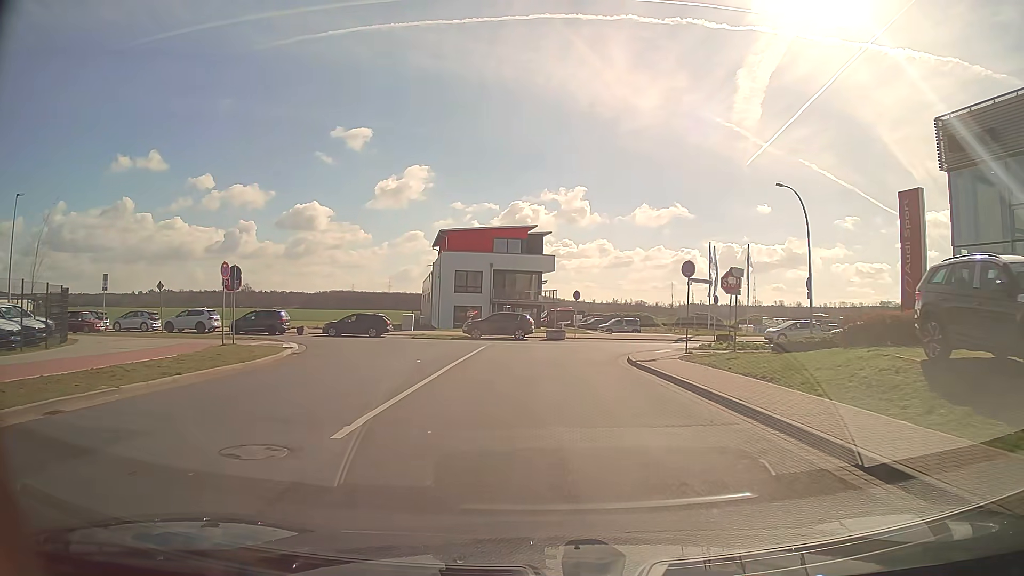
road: tertiary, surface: asphalt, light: Day
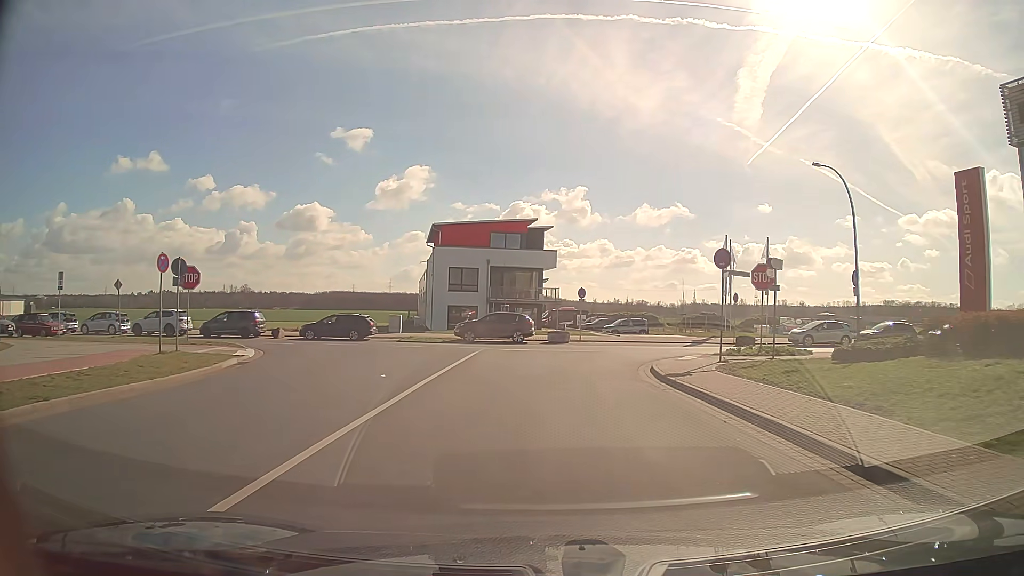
(0.0, +4.4) m; 0°
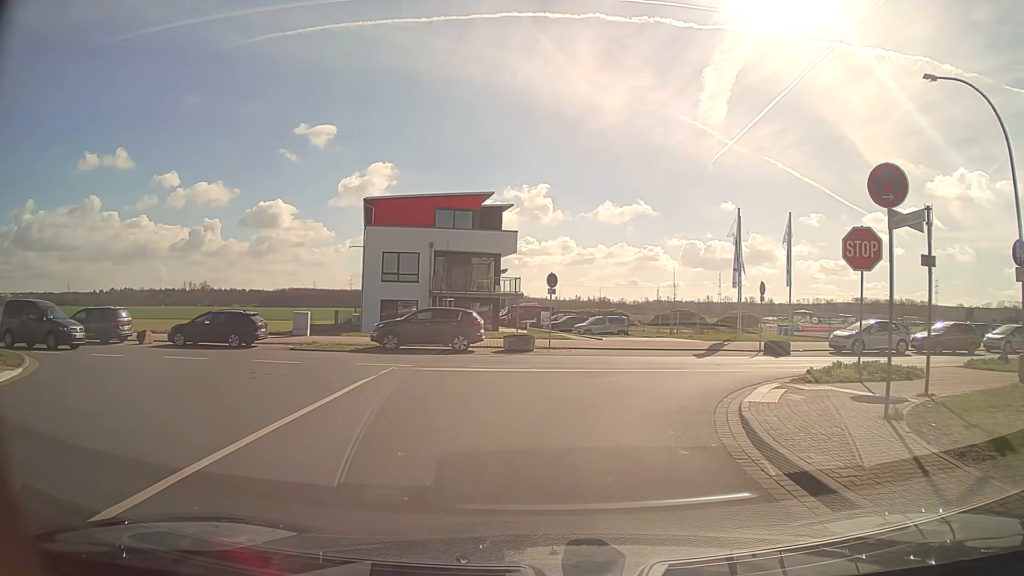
(0.0, +11.2) m; +3°
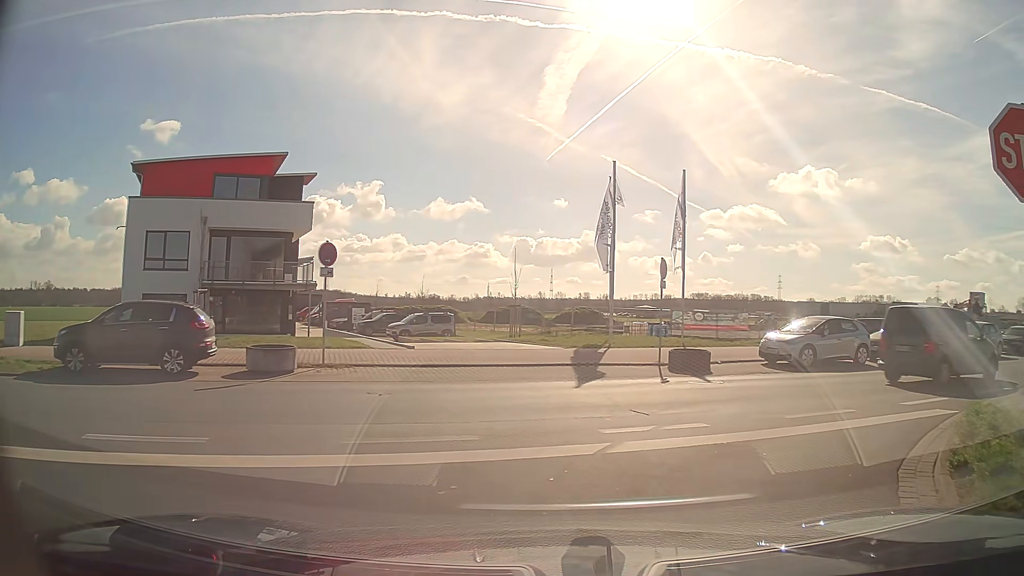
(+1.0, +10.6) m; +14°
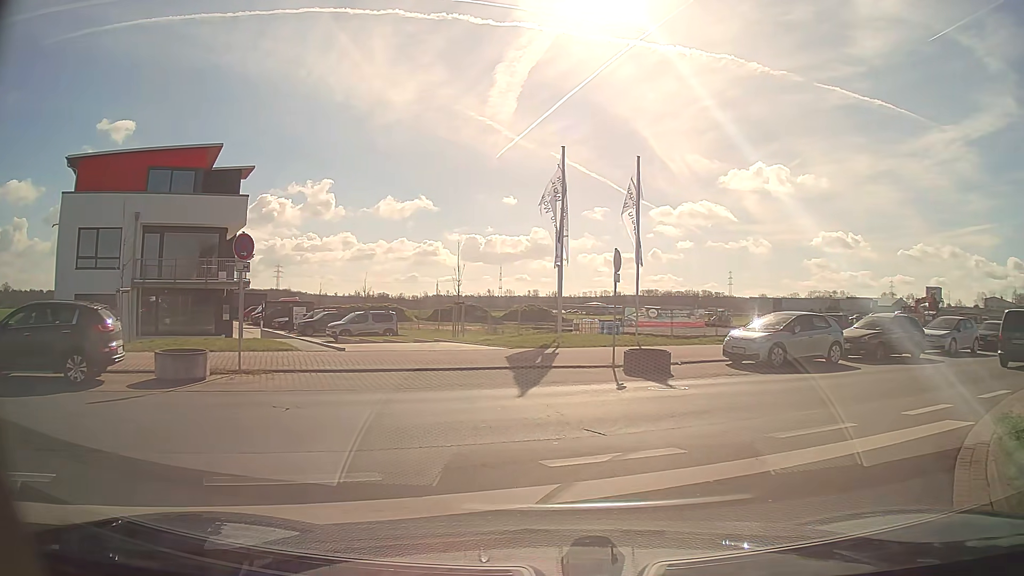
(+0.1, +1.8) m; +4°
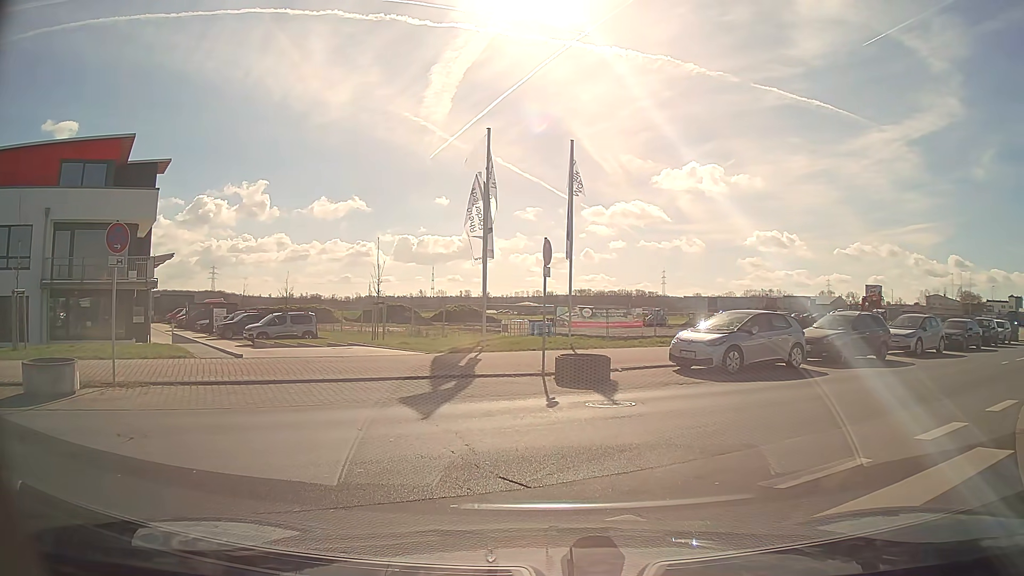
(+0.1, +2.2) m; +5°
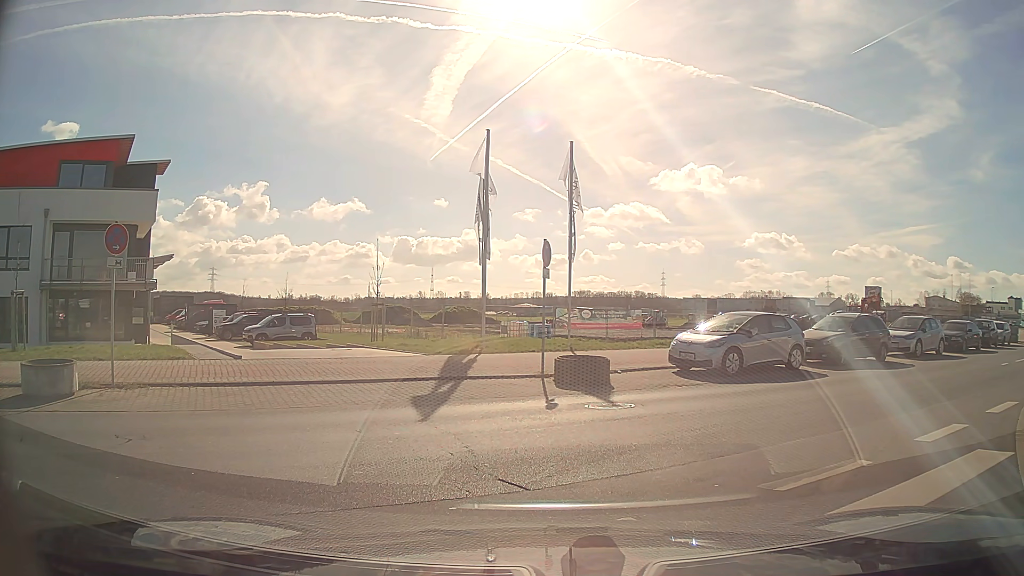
(0.0, +0.1) m; 0°
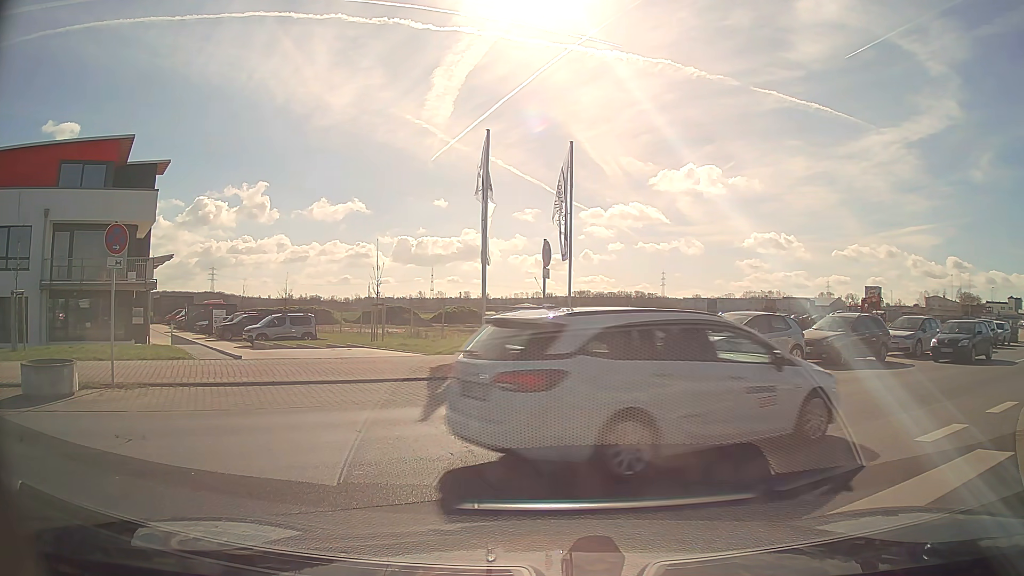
(0.0, 0.0) m; 0°
(+3, +9) (+11, +15) (+19, +21) (+28, +27) (+36, +32) (+44, +38) (+52, +44) (+60, +50) (+68, +57) (+75, +63) m
